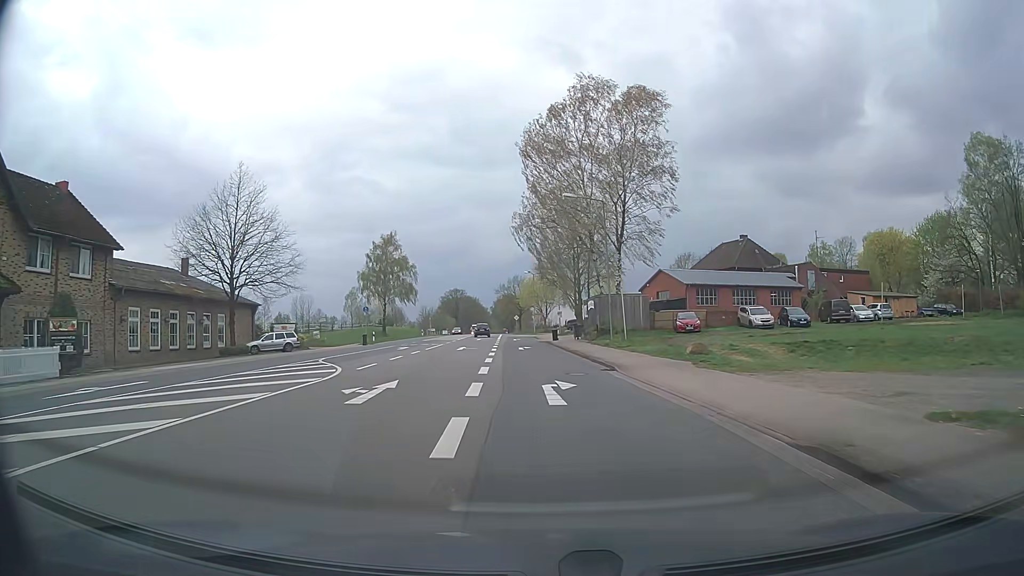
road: primary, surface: asphalt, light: Day
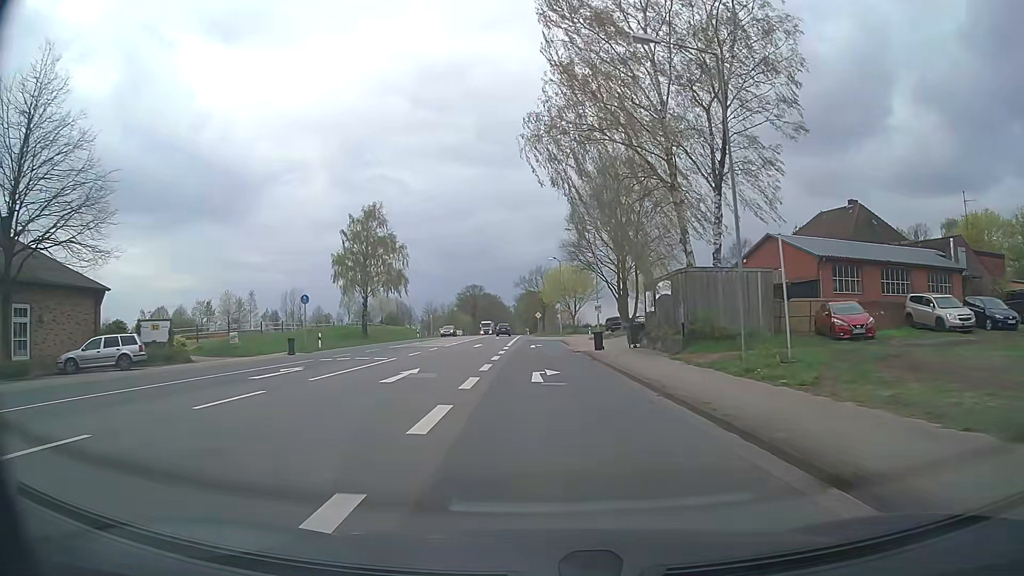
(-0.4, +23.0) m; -2°
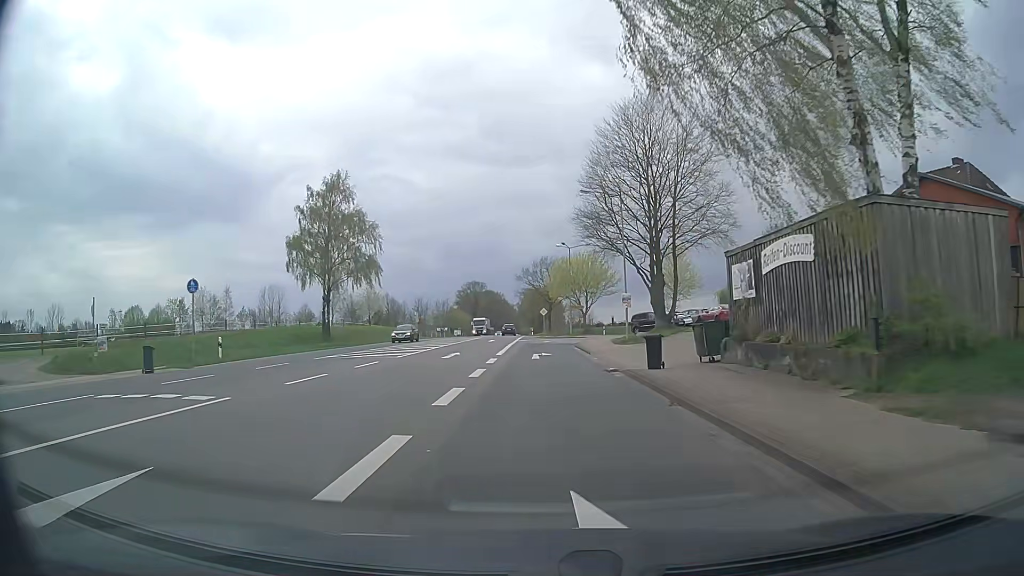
(-0.1, +15.3) m; -1°
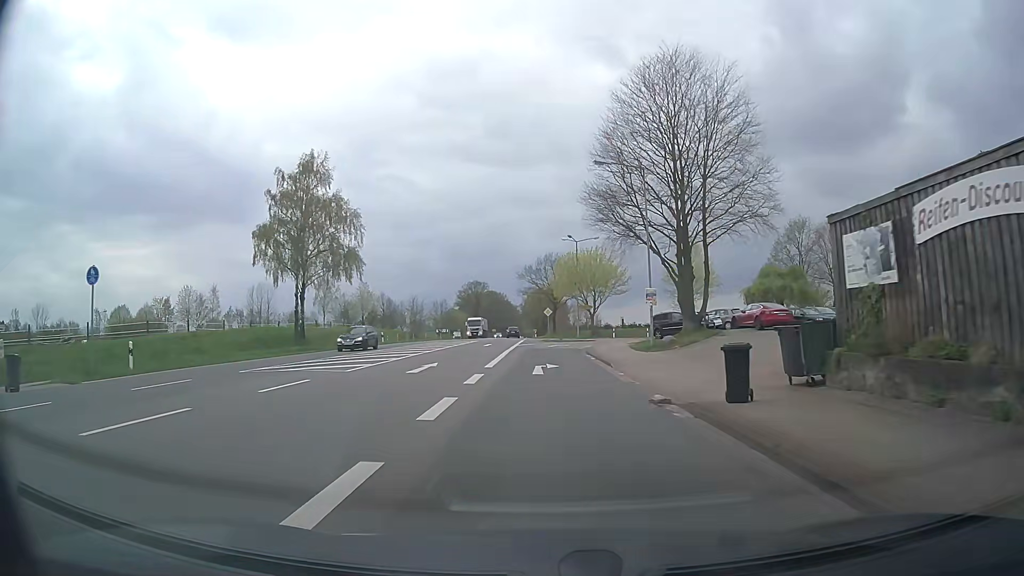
(0.0, +7.6) m; 0°
(0, +10) (0, +20) (0, +30) (0, +40) (+2, +50) (+6, +59) (+13, +66) (+21, +72) (+30, +76) (+39, +80) m
